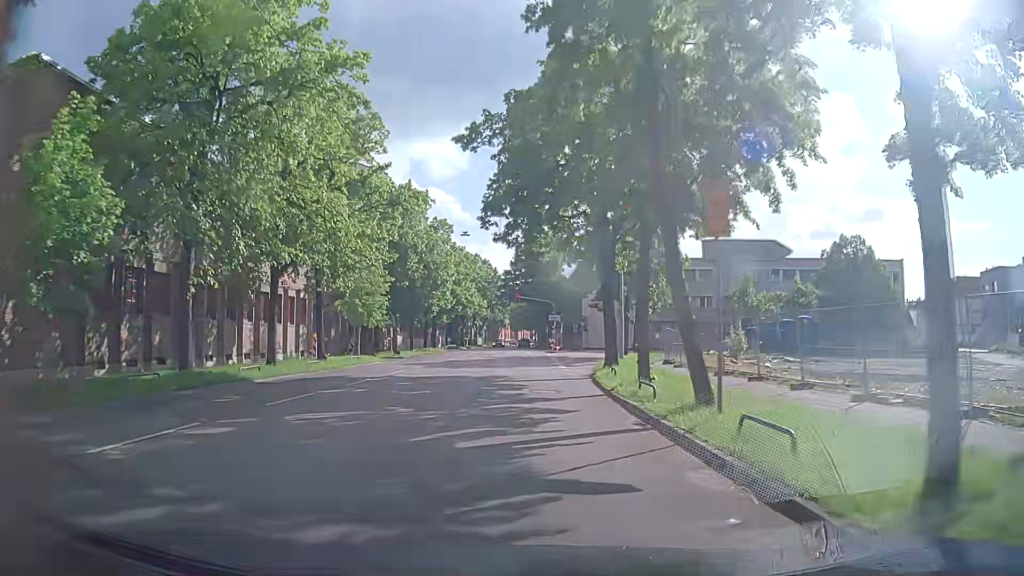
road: secondary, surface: asphalt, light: Day
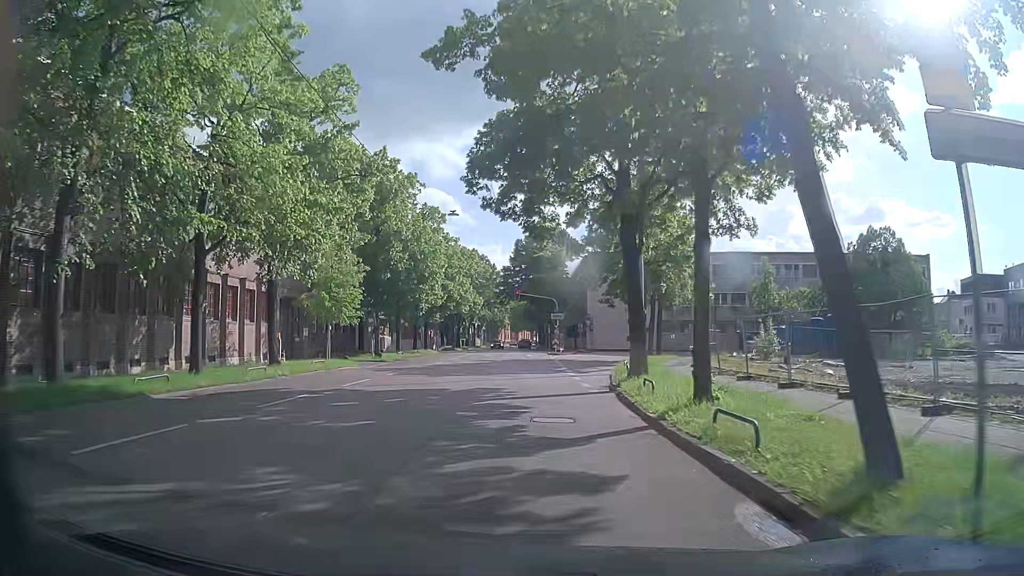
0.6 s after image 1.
(0.0, +6.3) m; 0°
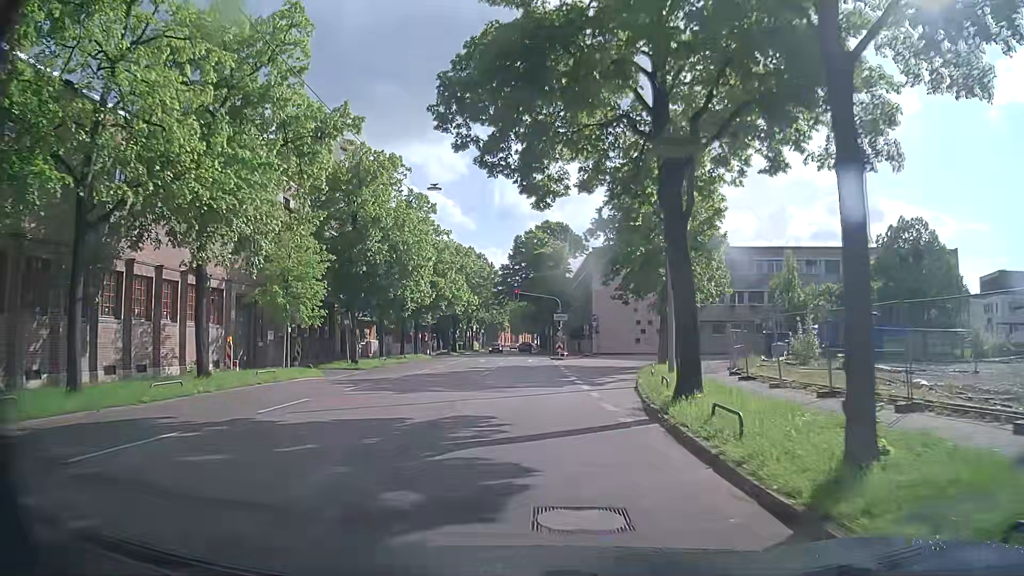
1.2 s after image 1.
(0.0, +6.2) m; 0°
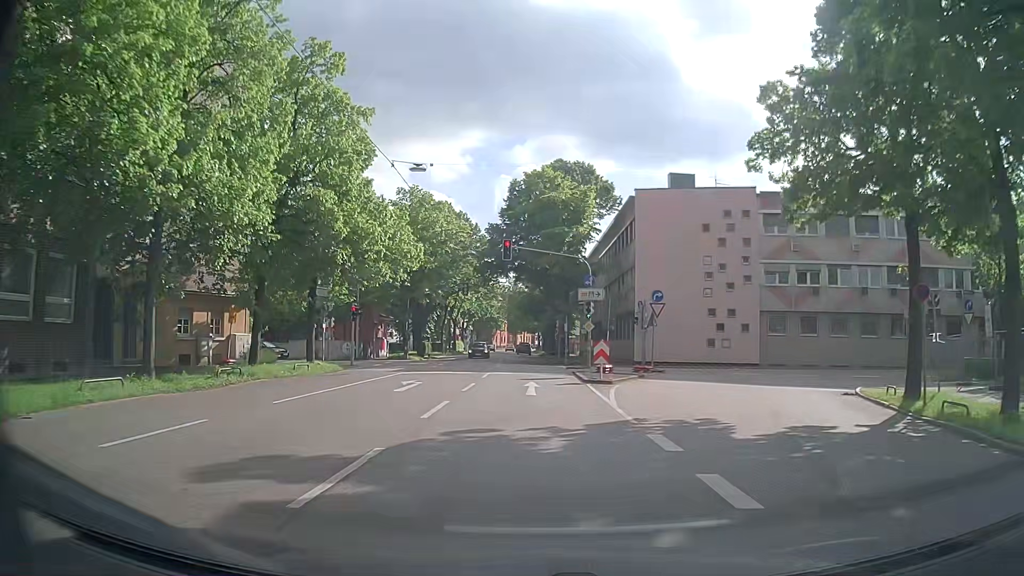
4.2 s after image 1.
(-0.1, +29.8) m; 0°
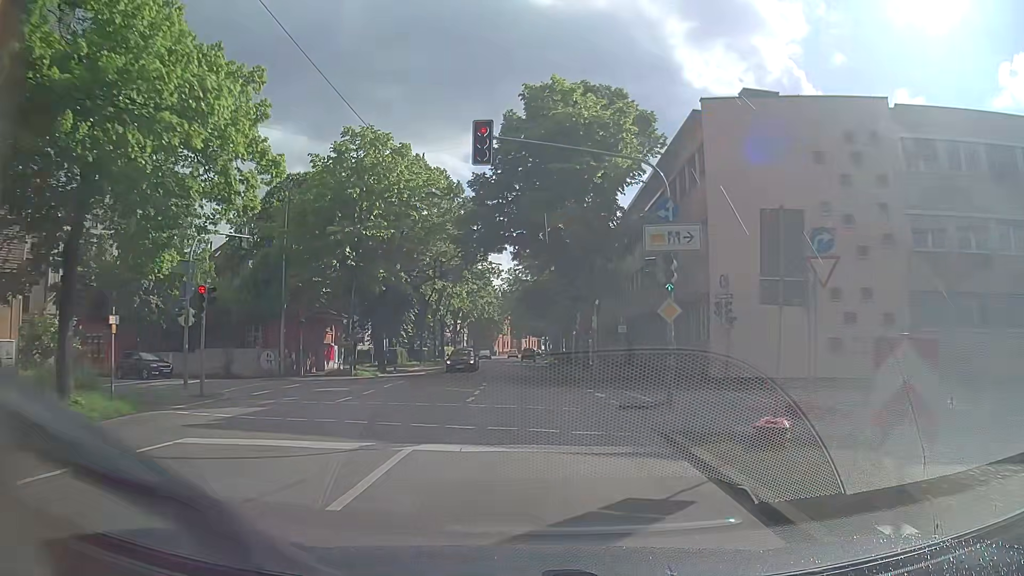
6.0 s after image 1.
(0.0, +18.5) m; -1°
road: residential
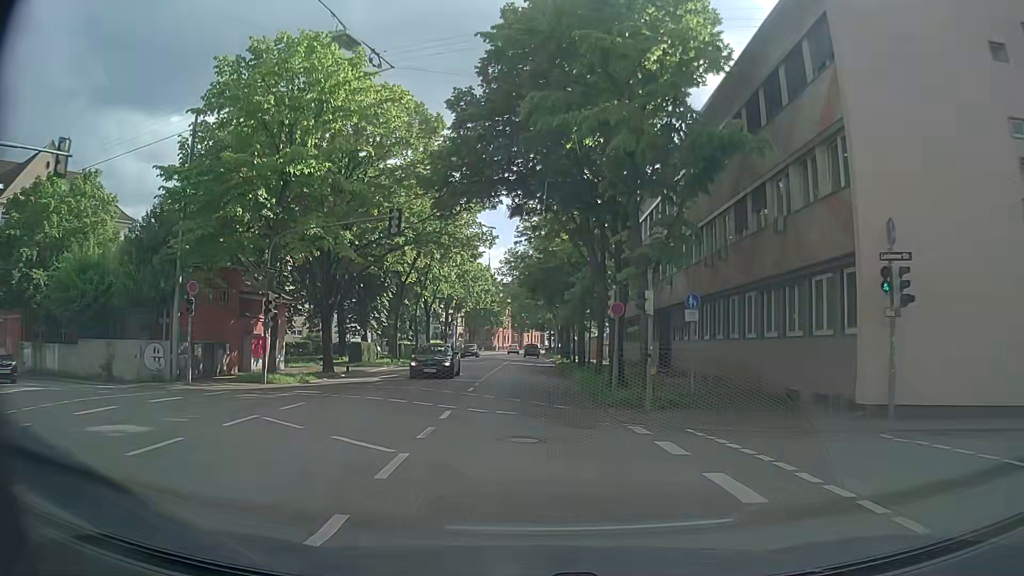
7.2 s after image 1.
(0.0, +12.7) m; 0°
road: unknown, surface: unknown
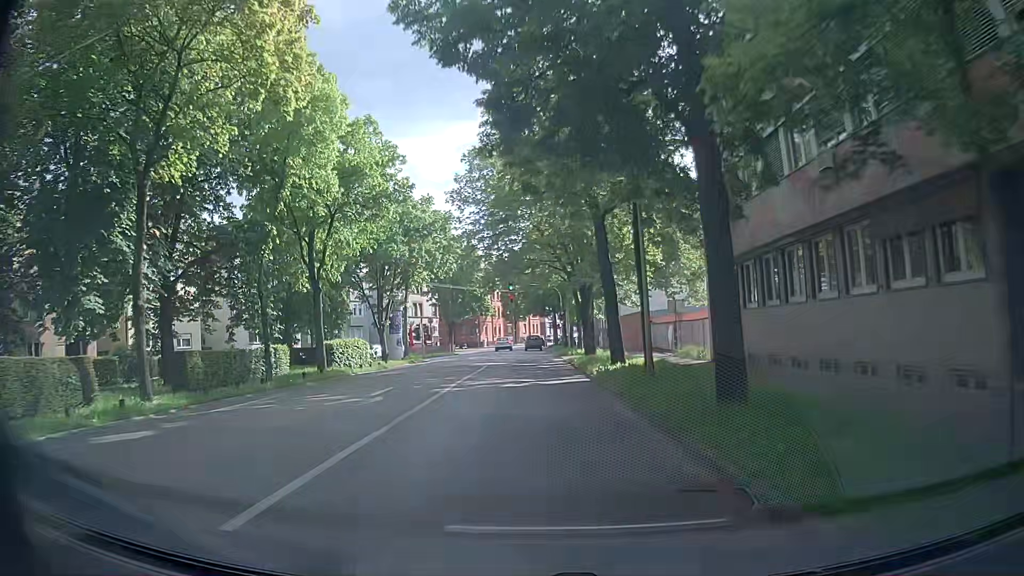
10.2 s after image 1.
(+0.2, +32.8) m; +1°
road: secondary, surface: asphalt
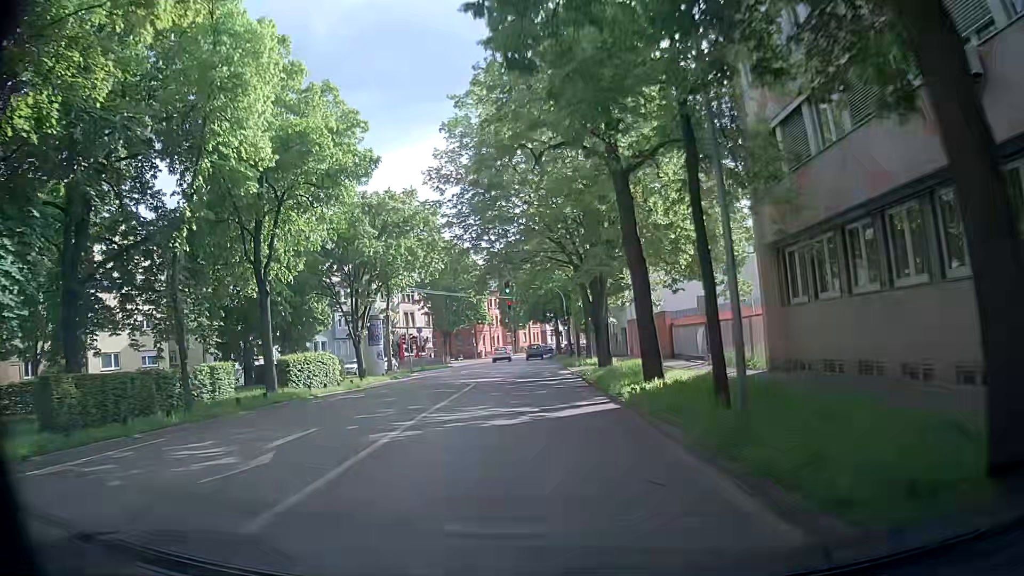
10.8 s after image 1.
(0.0, +6.6) m; -1°
(0, +10) (0, +20) (0, +30) (0, +40) (0, +50) (0, +60) (0, +70) (+1, +80) (+2, +90) (+4, +100) m
